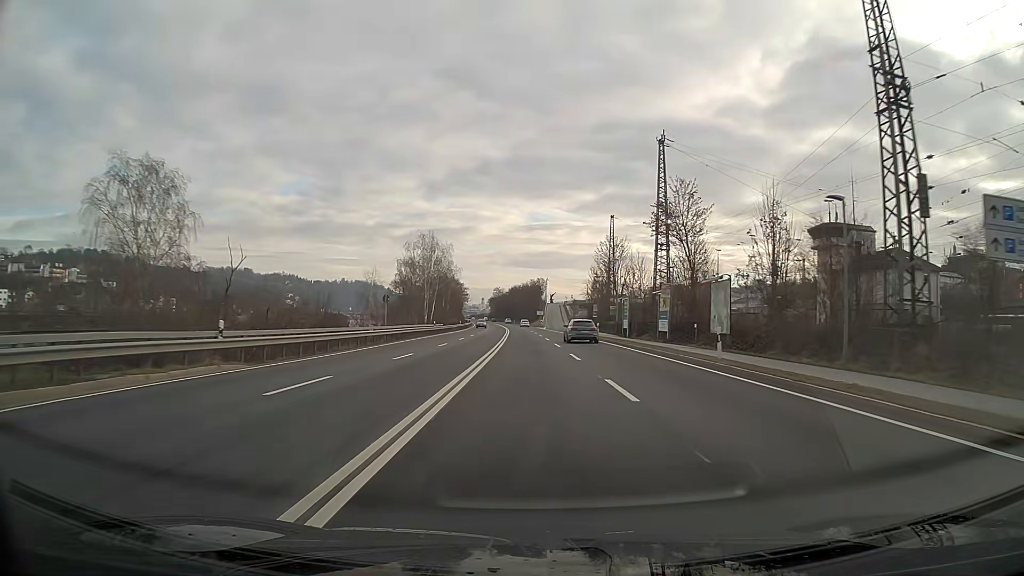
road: primary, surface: asphalt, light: Day
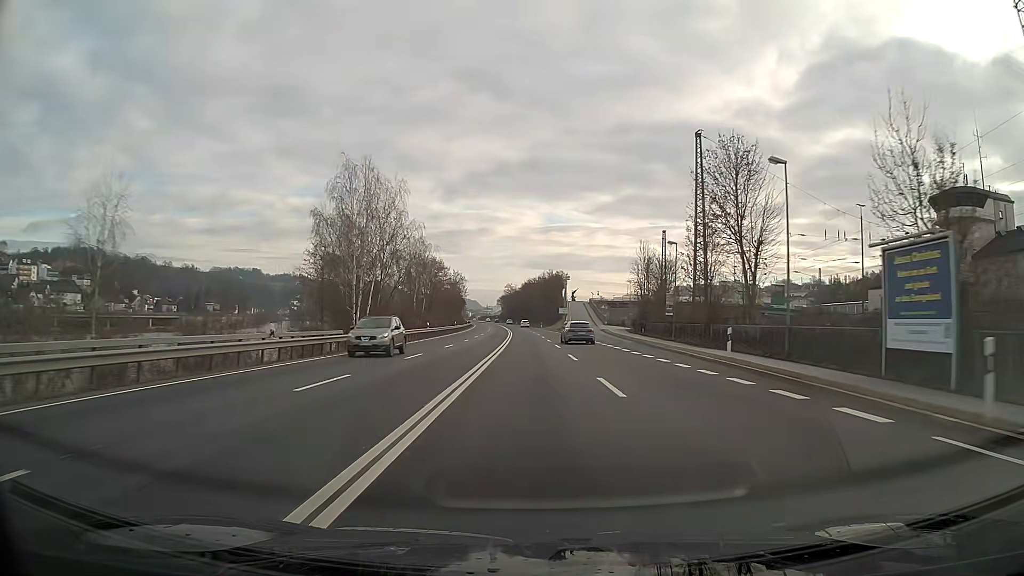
(-0.6, +47.3) m; -1°
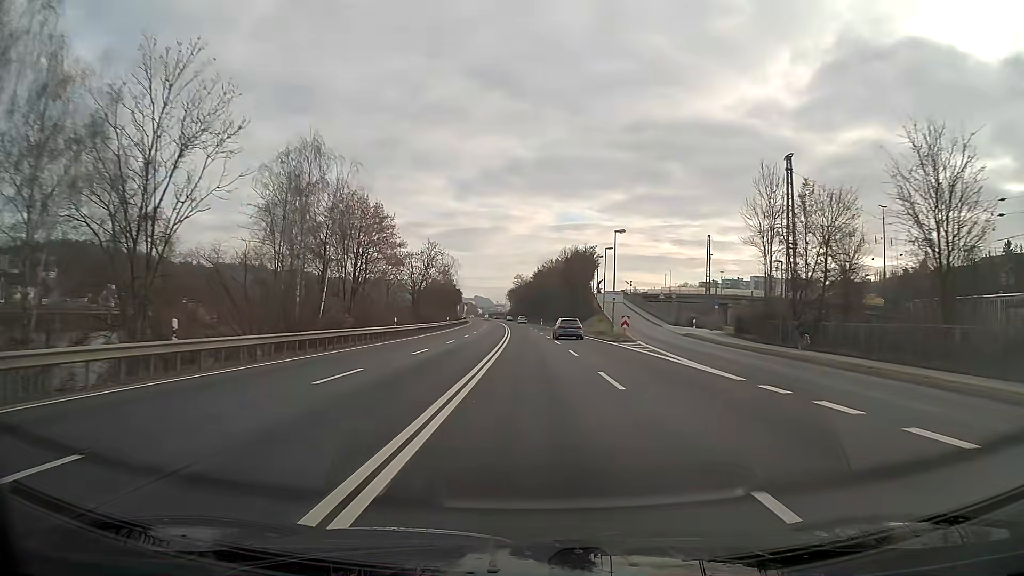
(-0.5, +47.5) m; -1°
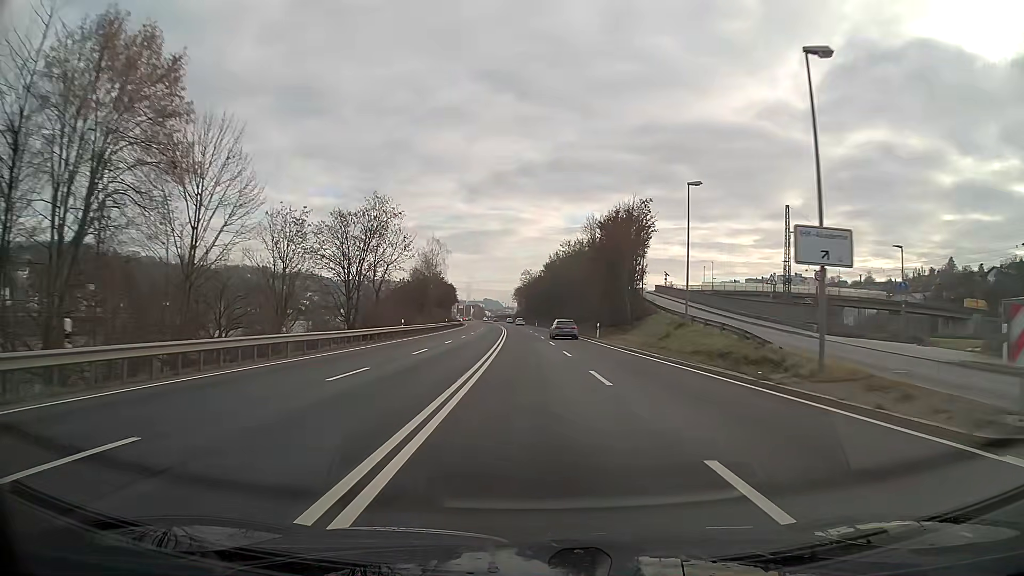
(-0.3, +34.8) m; -1°
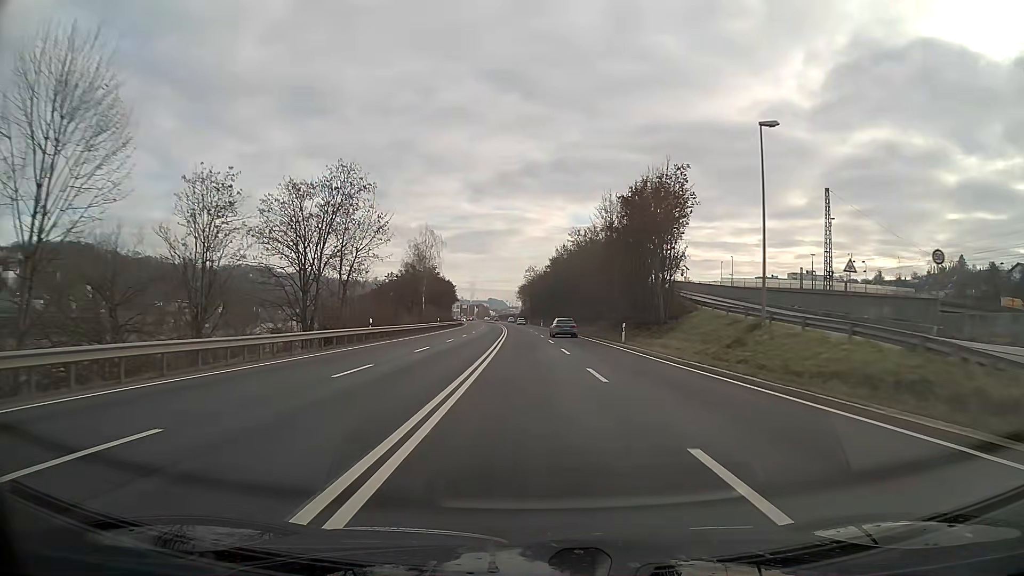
(0.0, +11.5) m; 0°
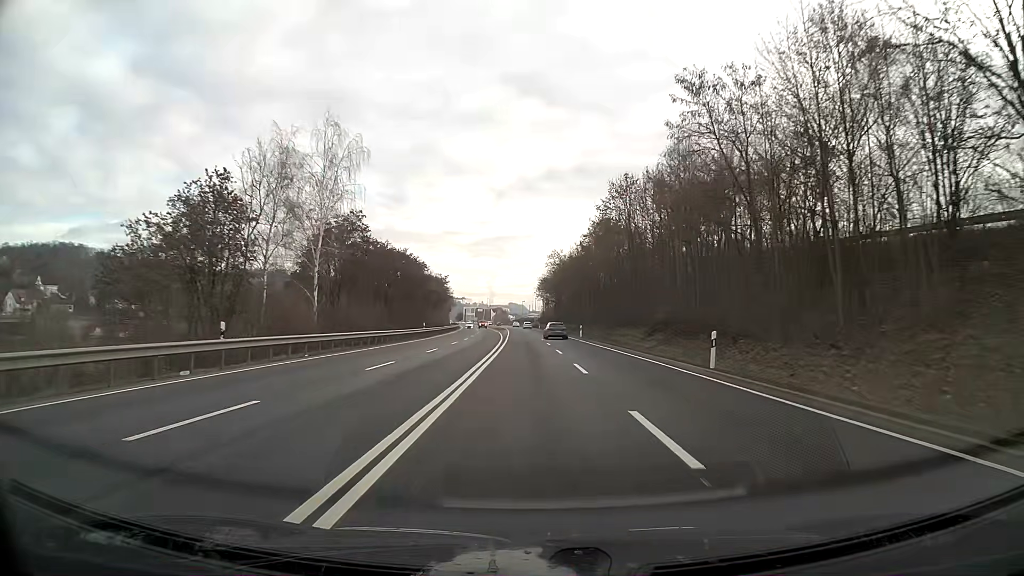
(-0.9, +57.1) m; -2°
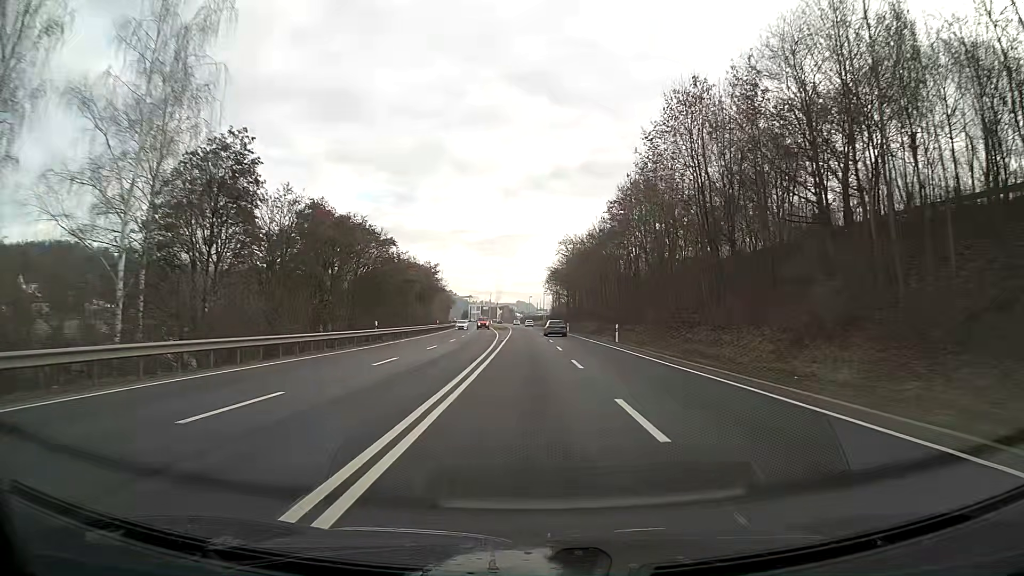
(-0.1, +22.8) m; -1°
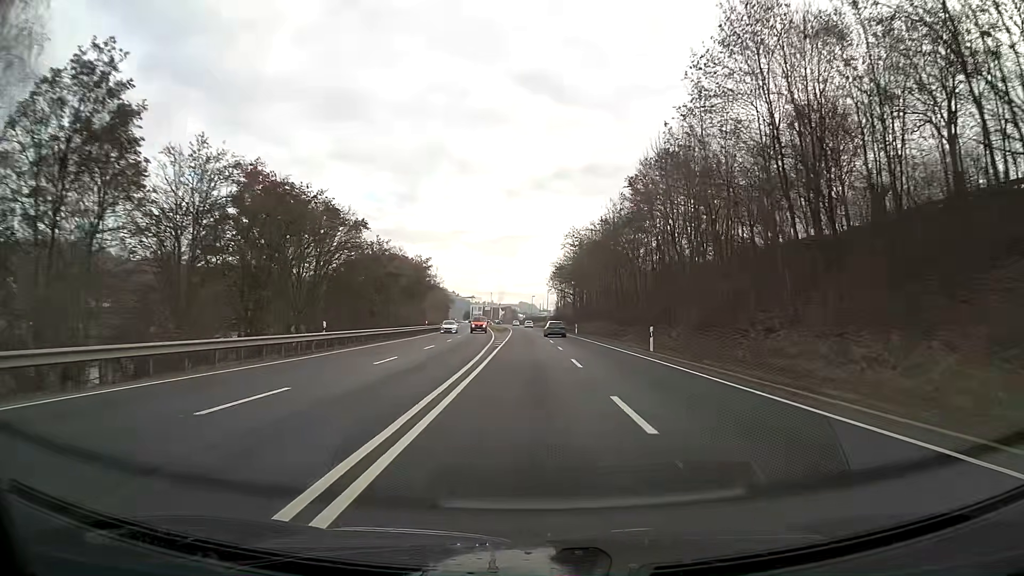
(0.0, +11.4) m; 0°
